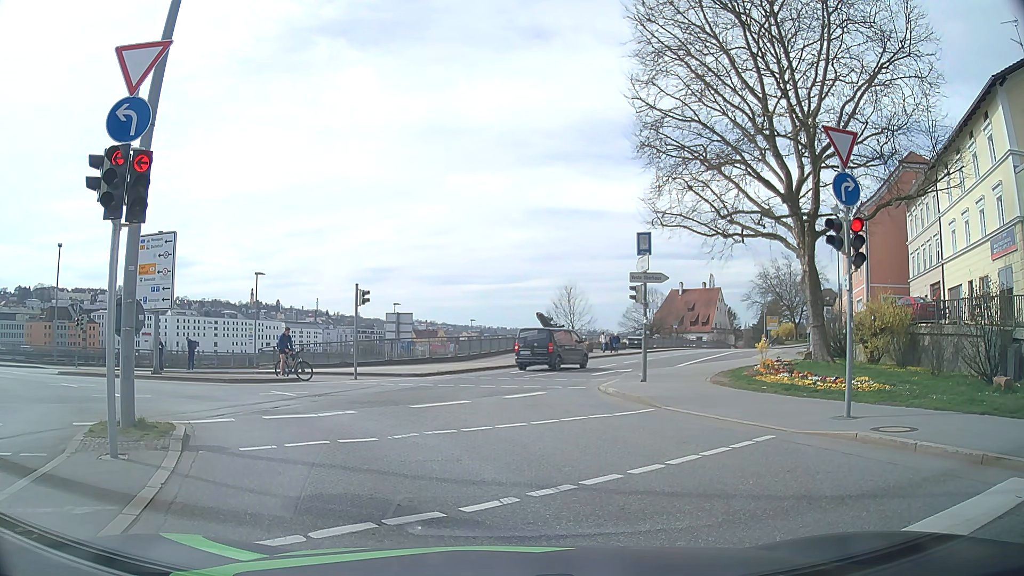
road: primary_link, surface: asphalt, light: Day
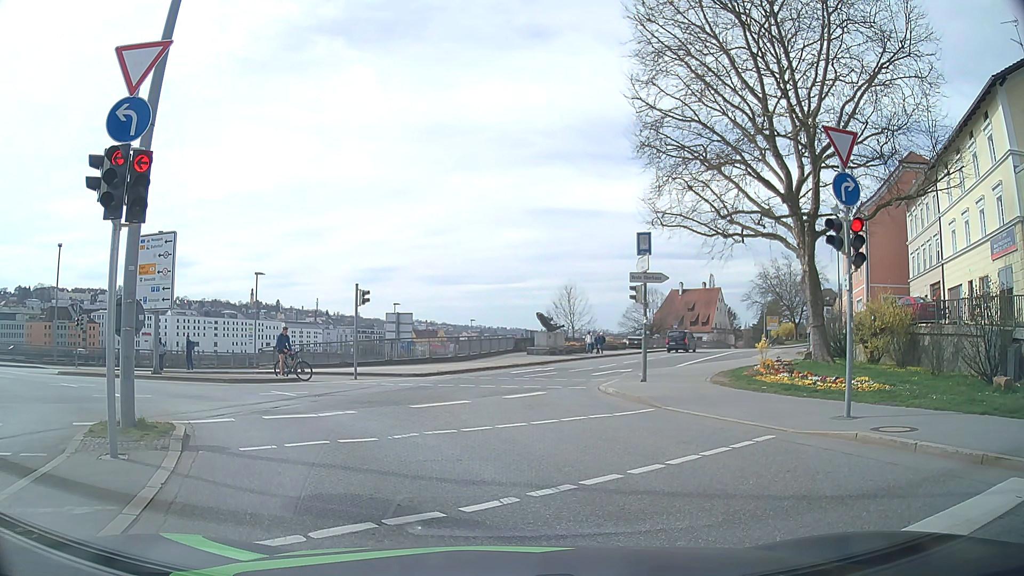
(0.0, 0.0) m; 0°
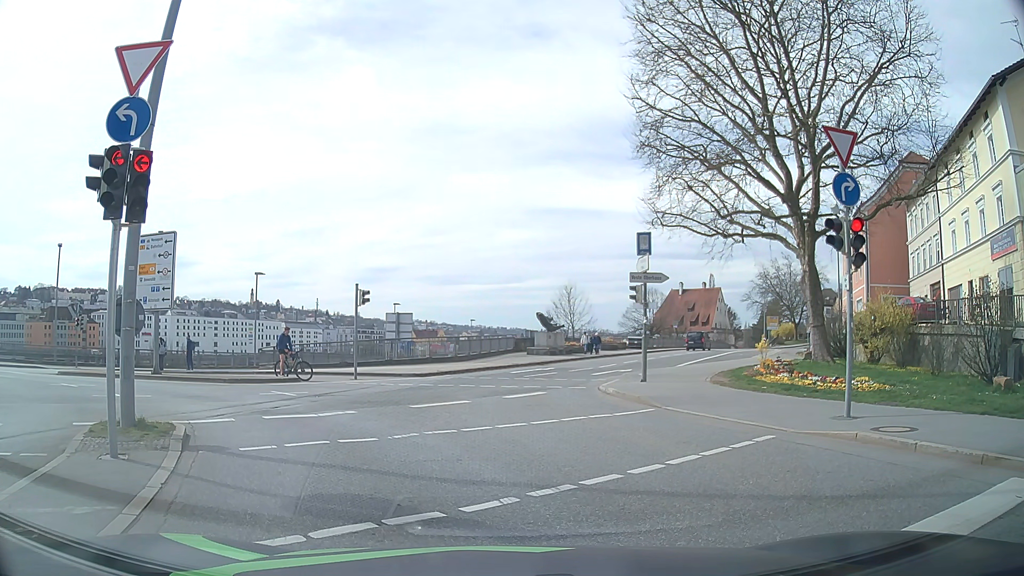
(0.0, 0.0) m; 0°
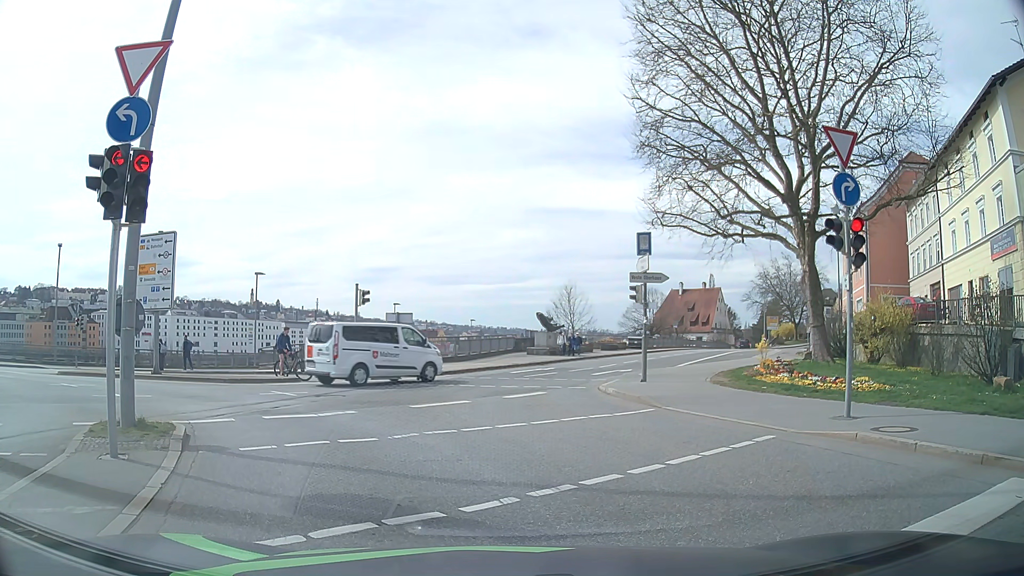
(0.0, 0.0) m; 0°
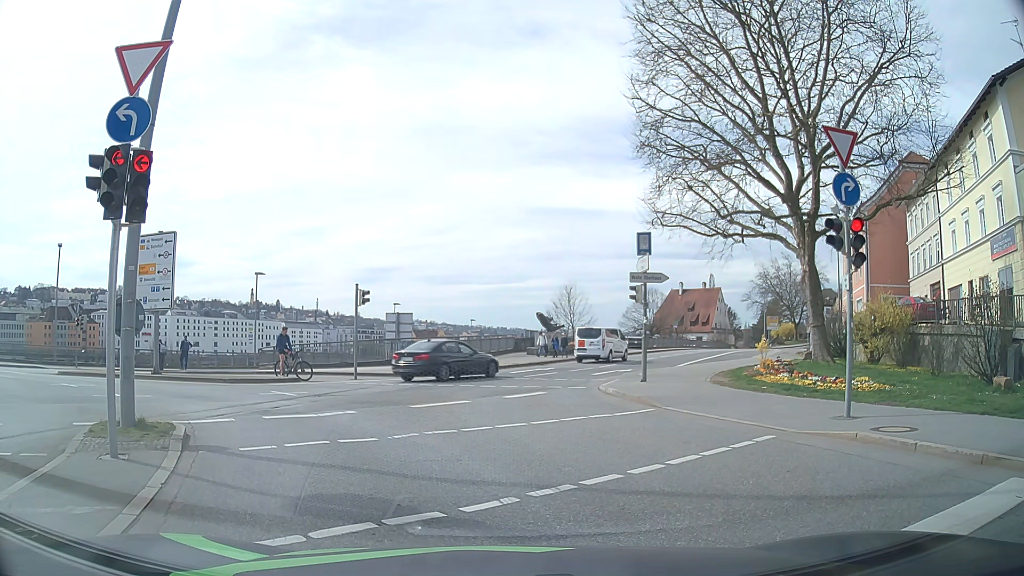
(0.0, 0.0) m; 0°
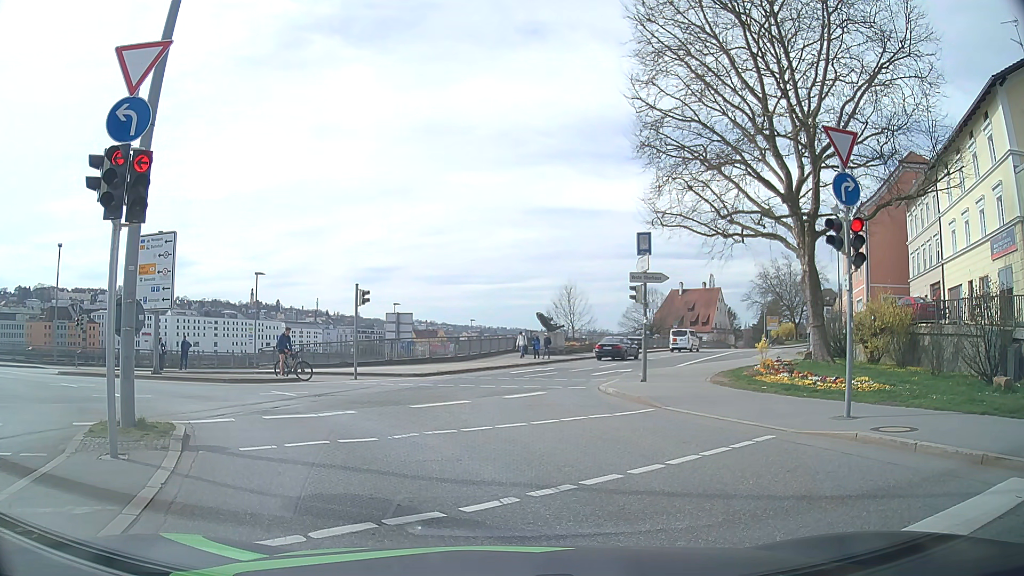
(0.0, 0.0) m; 0°
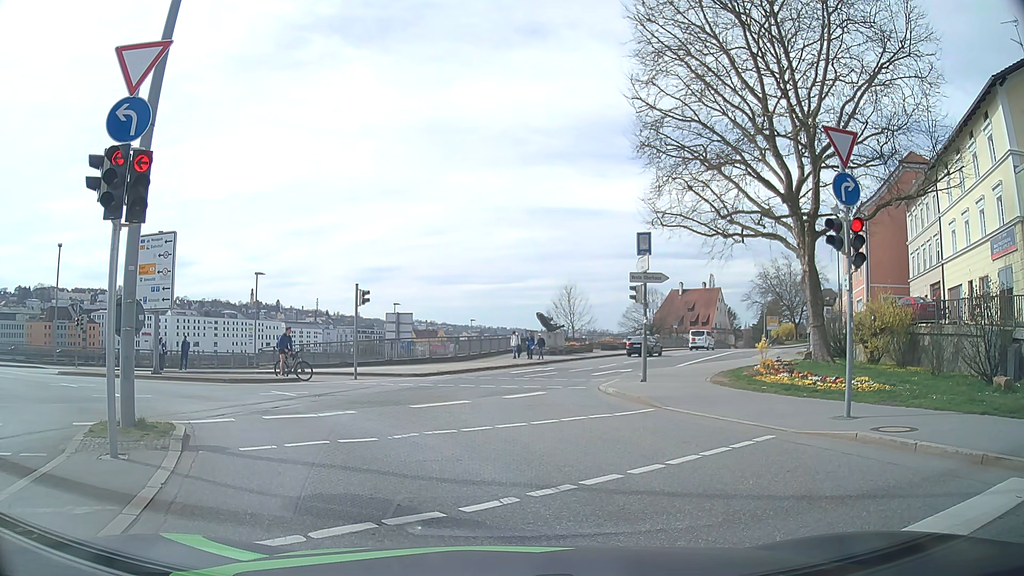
(0.0, 0.0) m; 0°
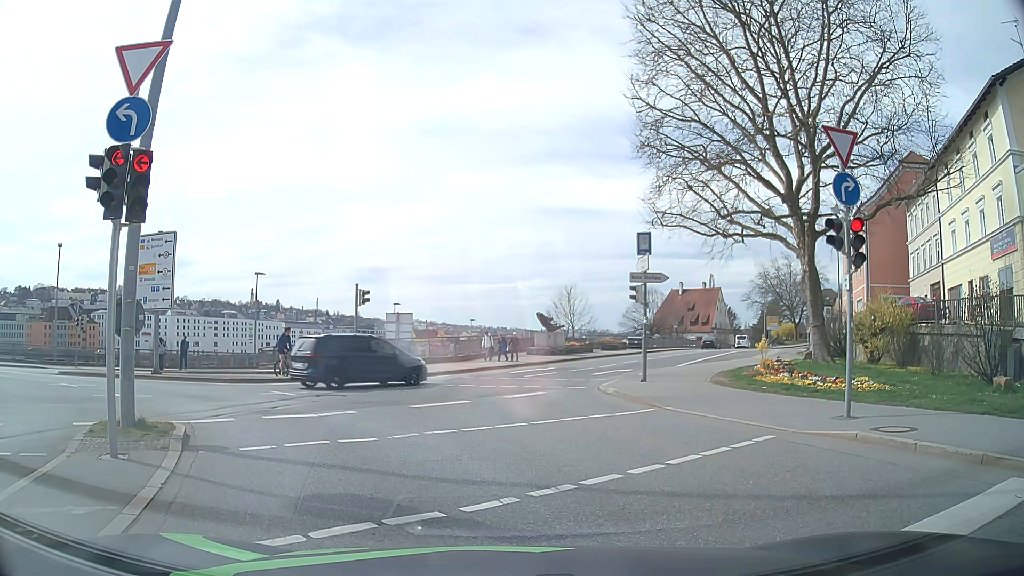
(0.0, 0.0) m; 0°
(-2, +10) (-8, +18) (-16, +23) (-26, +26) (-35, +28) (-45, +31) (-55, +33) (-65, +35) (-74, +38) (-84, +40) m
